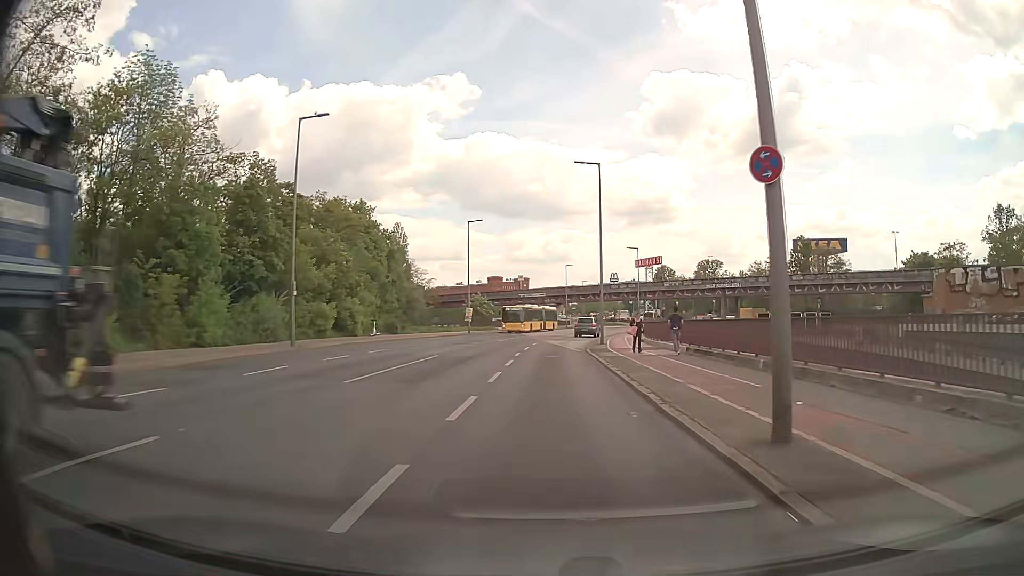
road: secondary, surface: asphalt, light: Day
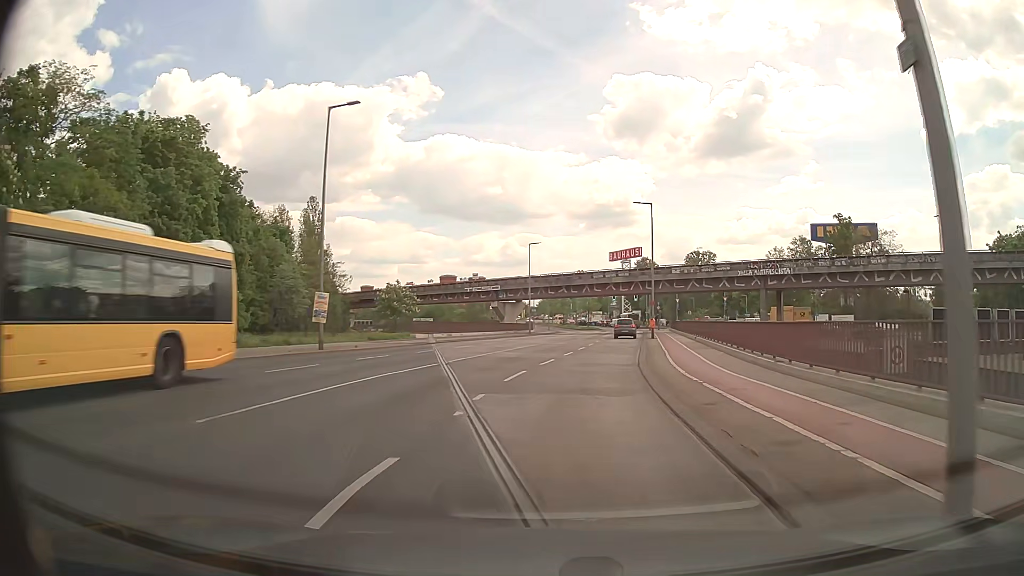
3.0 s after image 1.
(+0.2, +35.2) m; +3°
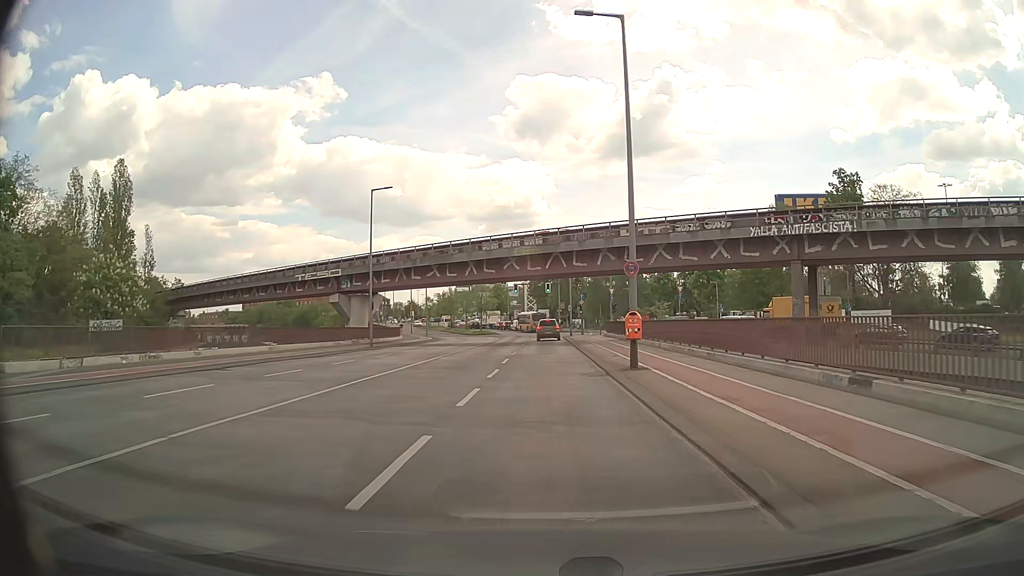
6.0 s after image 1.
(+3.0, +33.7) m; +8°
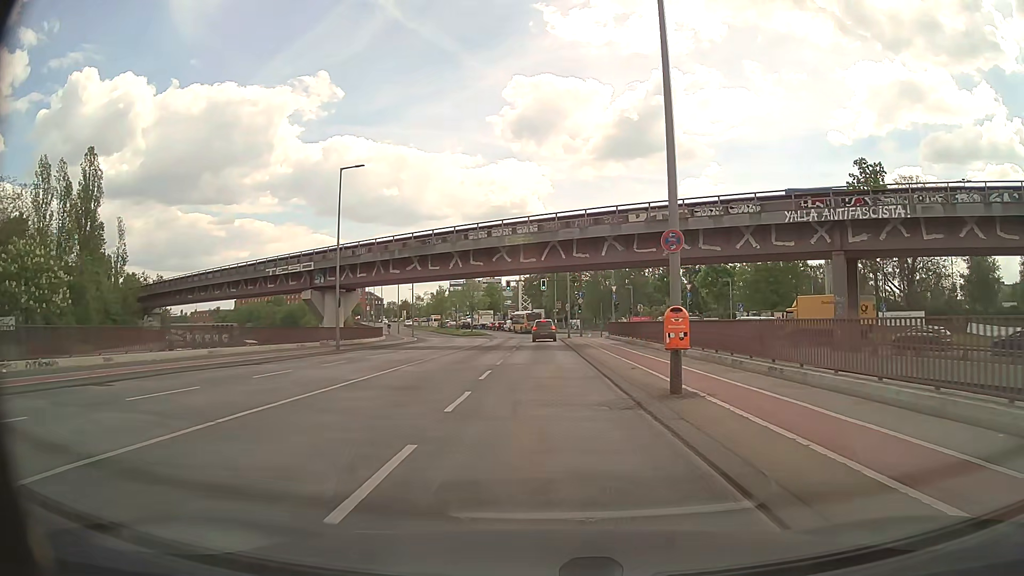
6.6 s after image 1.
(0.0, +6.5) m; 0°
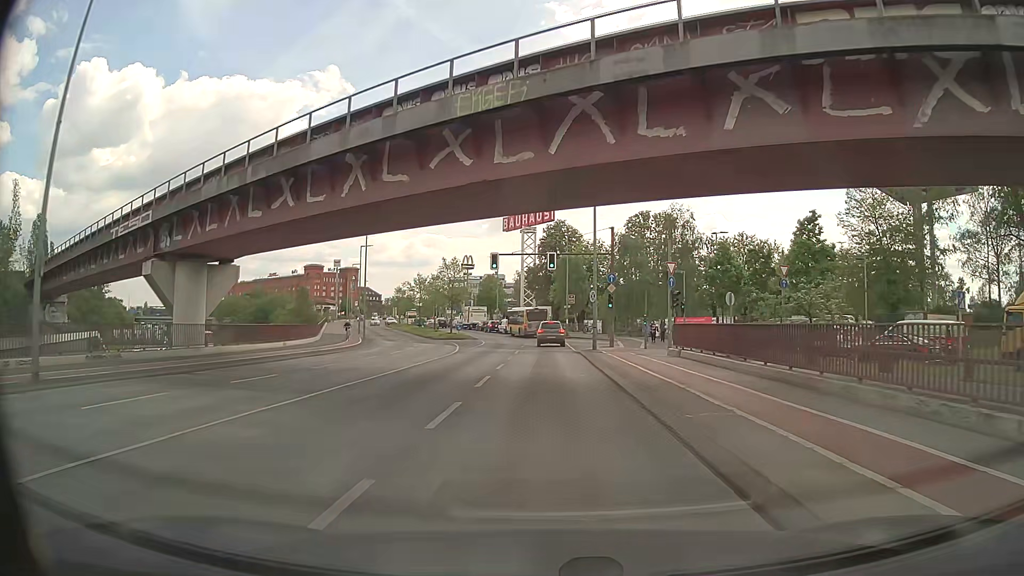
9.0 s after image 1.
(0.0, +25.7) m; 0°
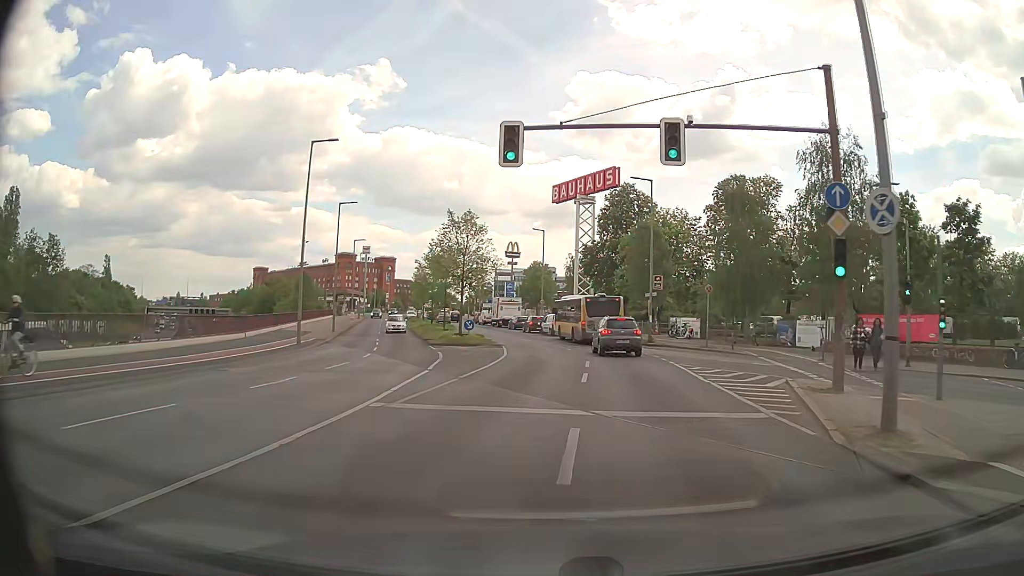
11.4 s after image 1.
(-1.0, +26.8) m; -4°
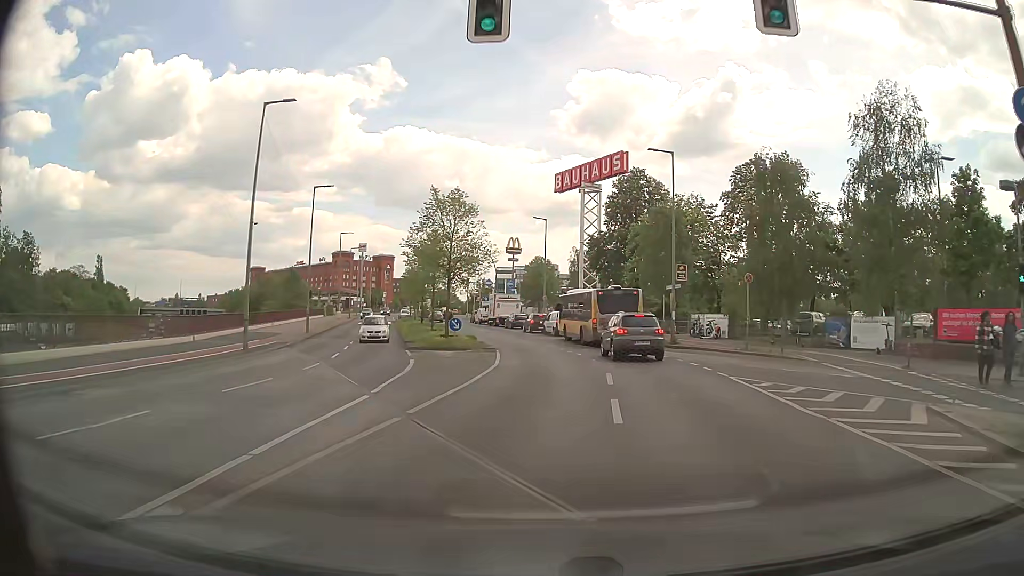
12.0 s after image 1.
(0.0, +6.8) m; 0°
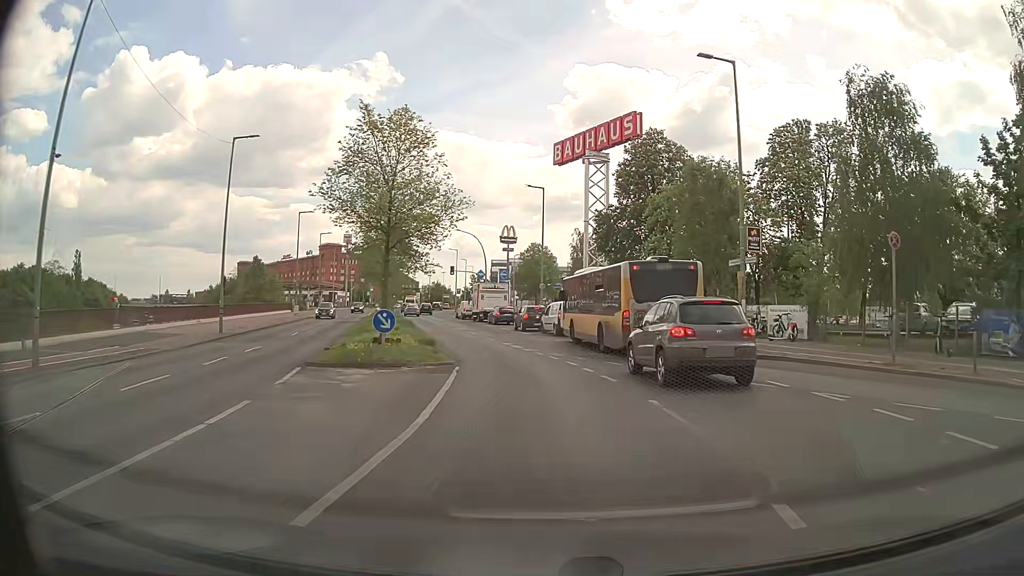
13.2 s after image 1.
(0.0, +13.1) m; 0°
(0, +10) (-1, +20) (-3, +30) (-5, +40) (-8, +49) (-10, +59) (-12, +69) (-14, +78) (-16, +88) (-17, +98) m
